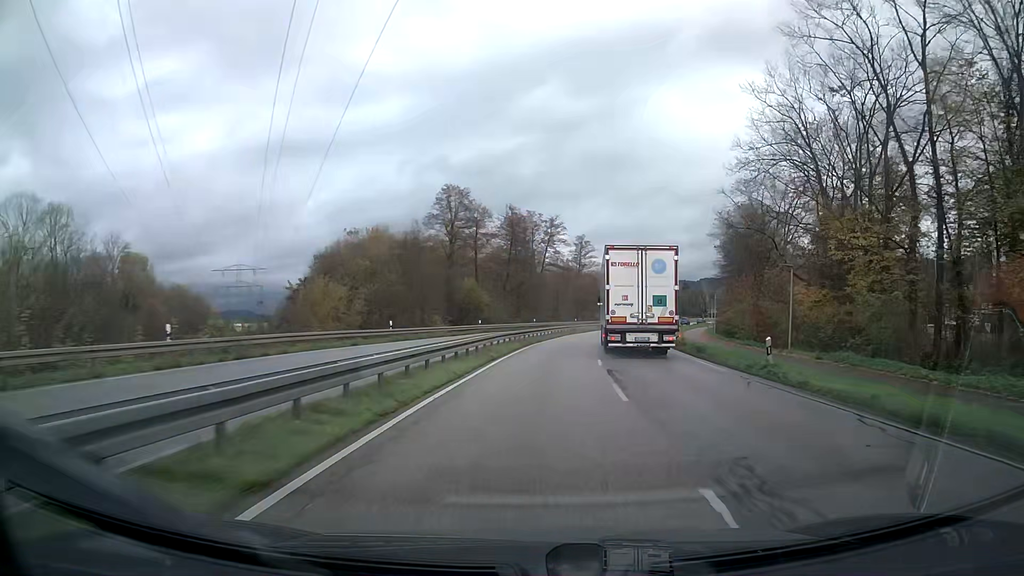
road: primary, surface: asphalt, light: Day
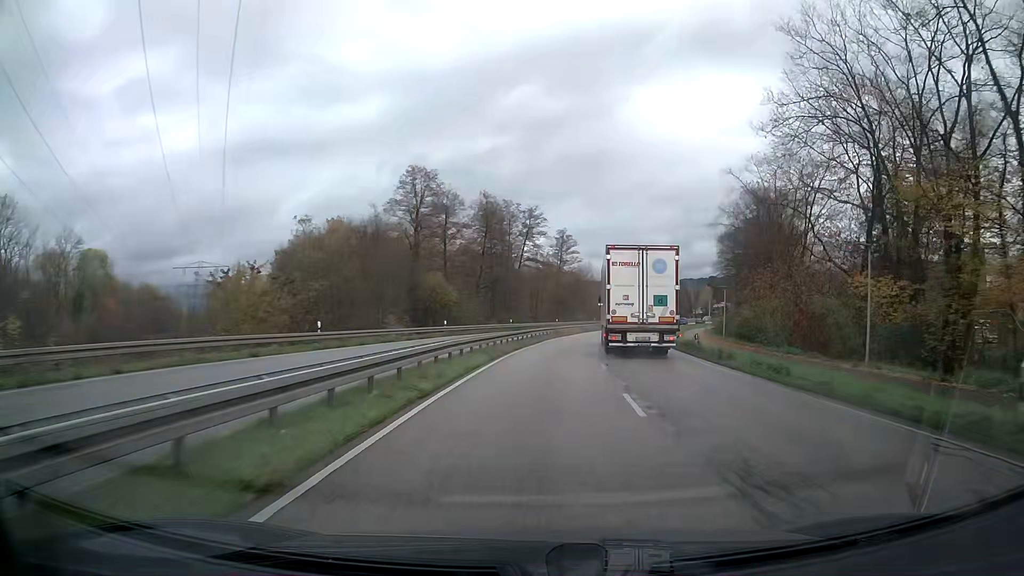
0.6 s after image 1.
(+0.2, +10.8) m; +2°
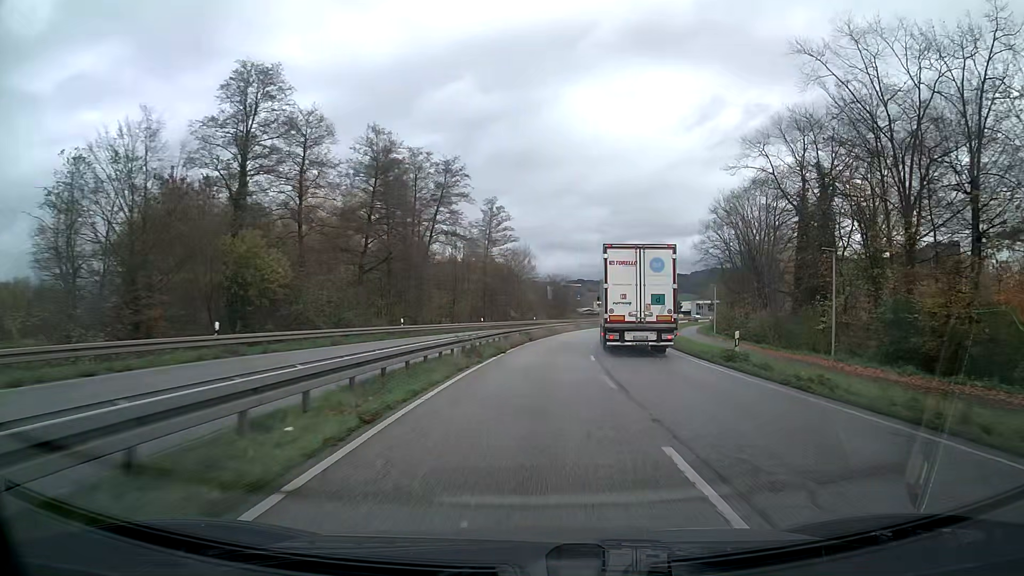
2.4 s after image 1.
(+1.6, +31.9) m; +6°
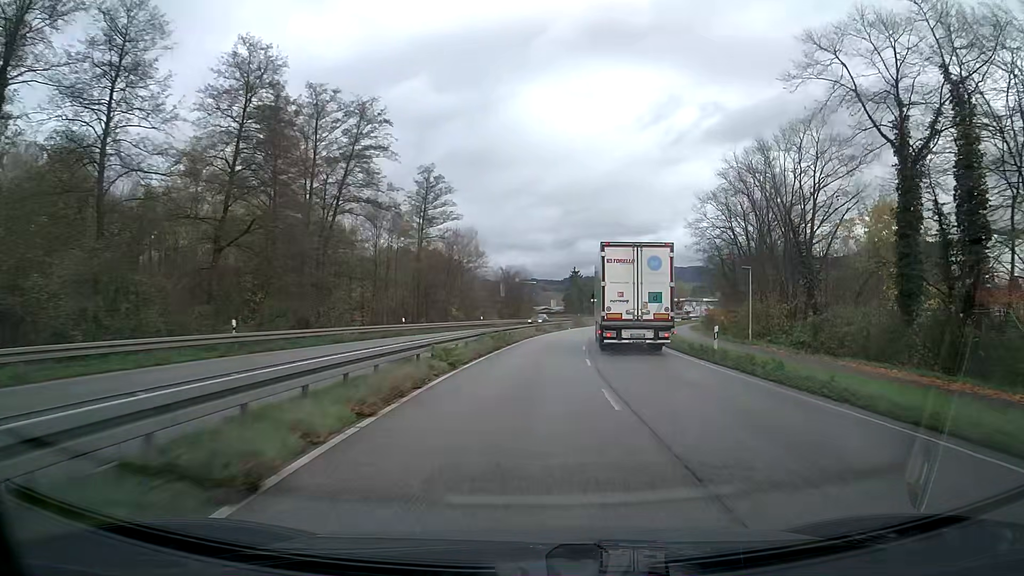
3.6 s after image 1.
(+0.7, +21.0) m; +4°
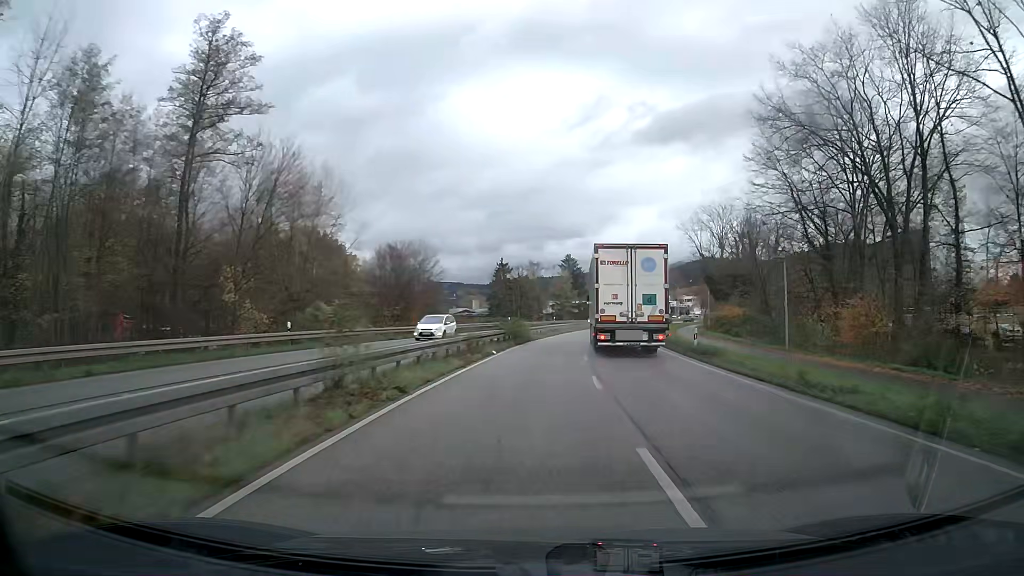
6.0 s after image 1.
(+2.3, +41.2) m; +6°
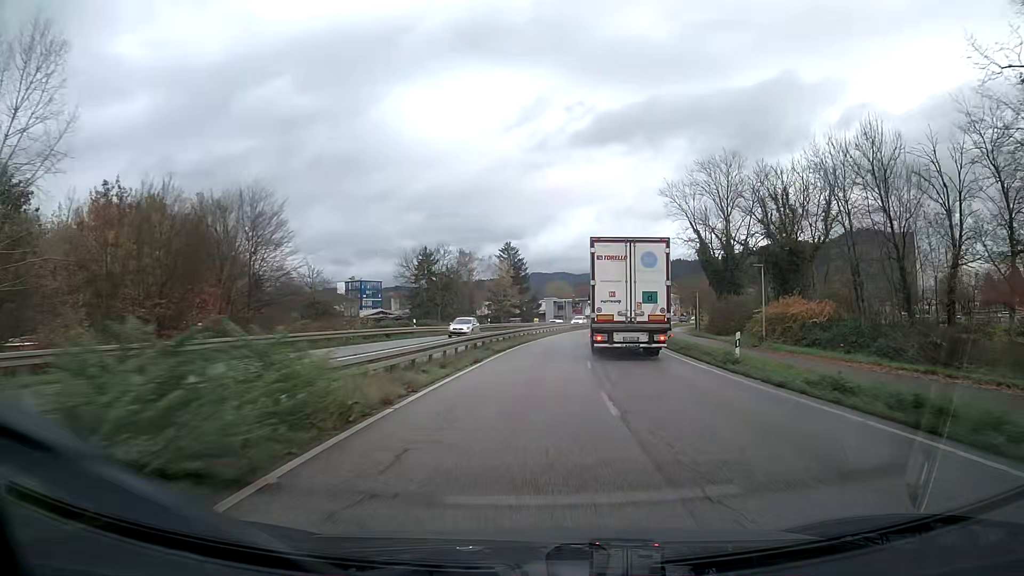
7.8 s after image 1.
(+1.3, +30.2) m; +5°
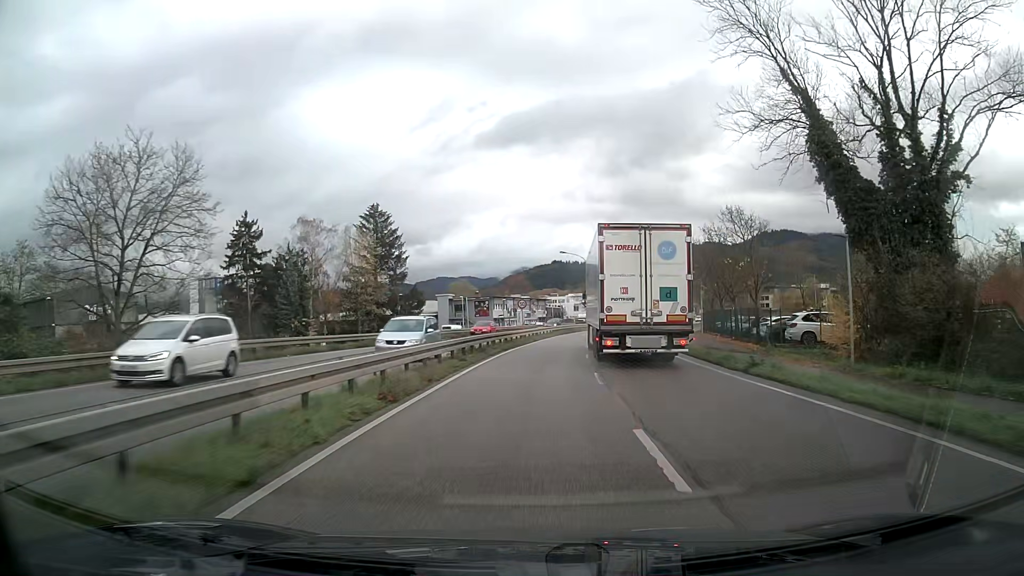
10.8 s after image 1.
(+3.4, +48.5) m; +8°
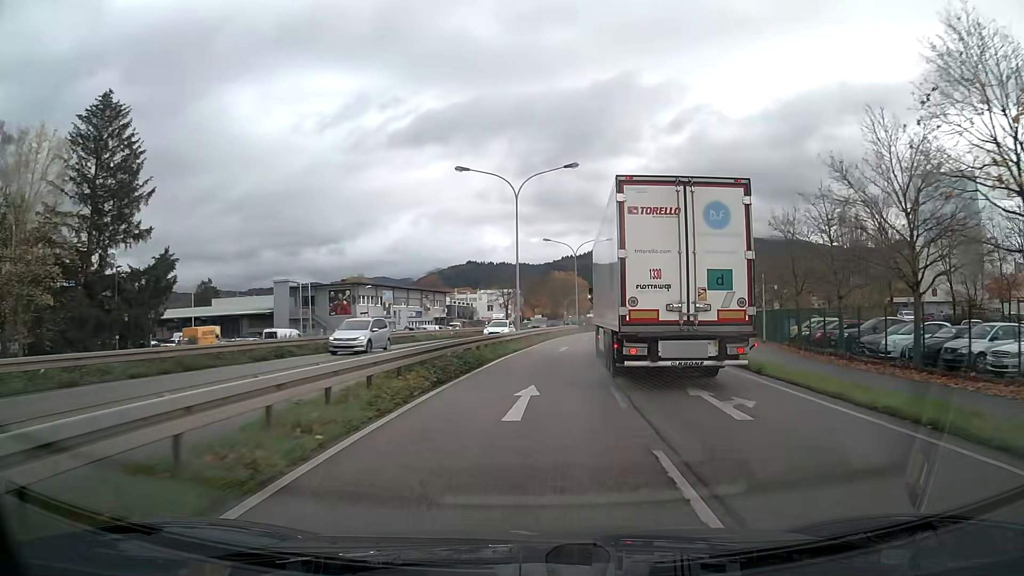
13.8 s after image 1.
(+2.9, +46.2) m; +7°
